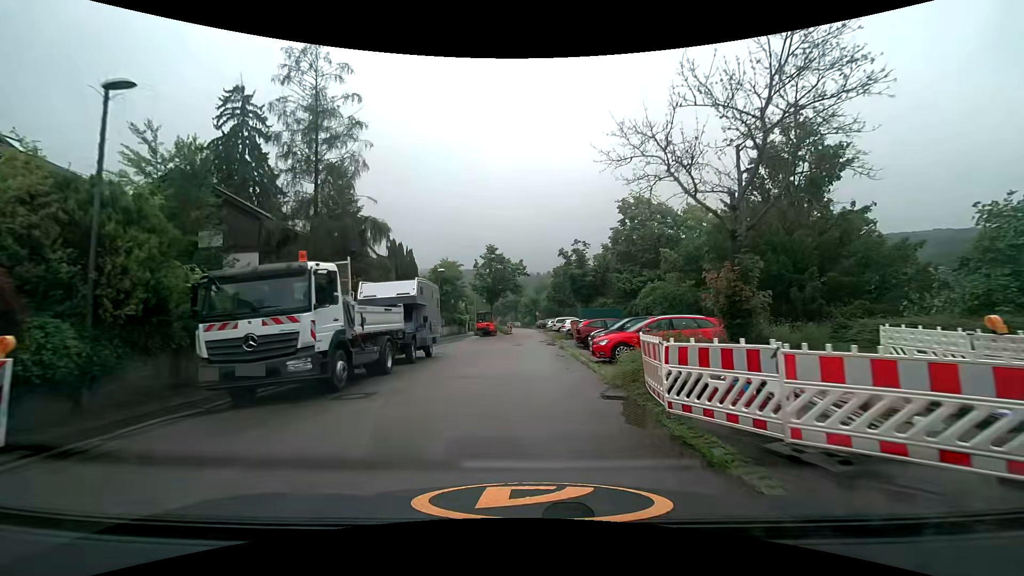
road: residential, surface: asphalt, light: Day
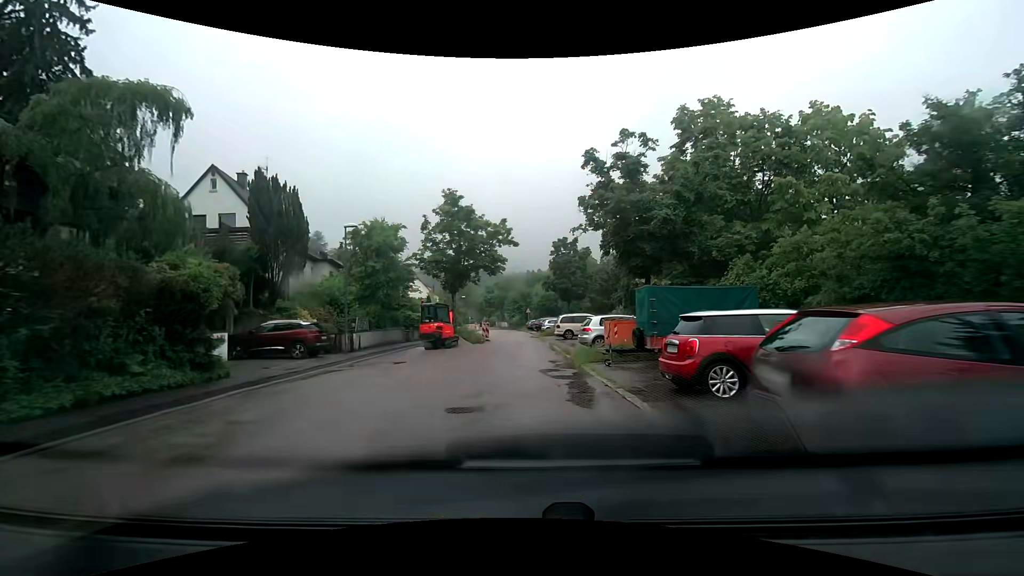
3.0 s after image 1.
(+0.4, +21.7) m; +2°
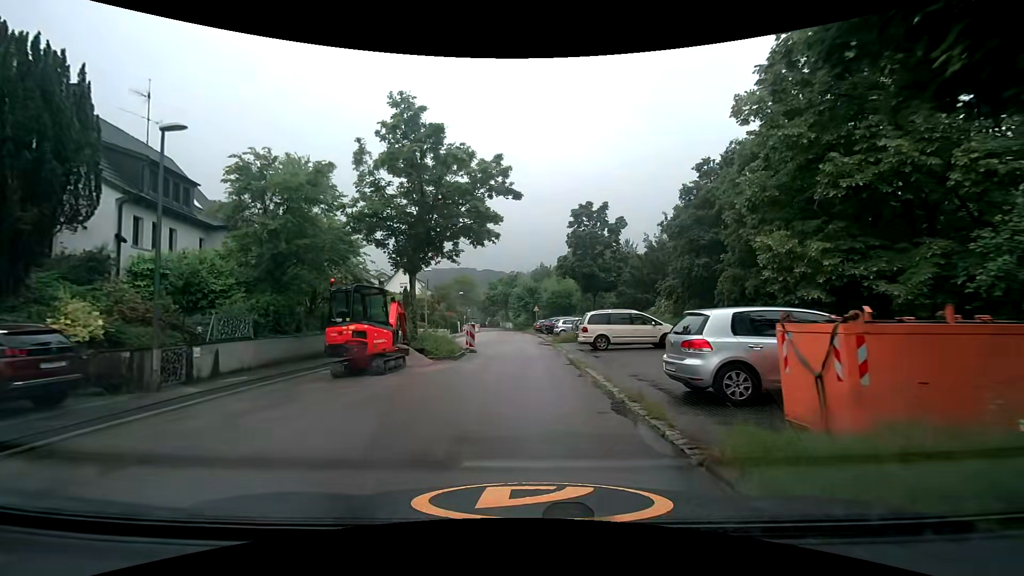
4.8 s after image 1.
(0.0, +12.9) m; -1°
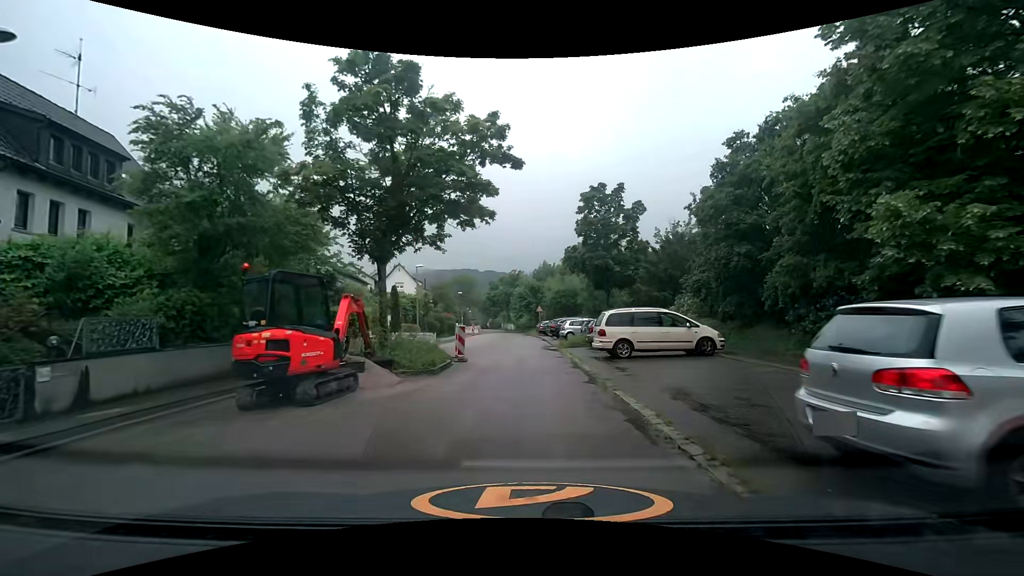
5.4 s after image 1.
(0.0, +4.3) m; 0°
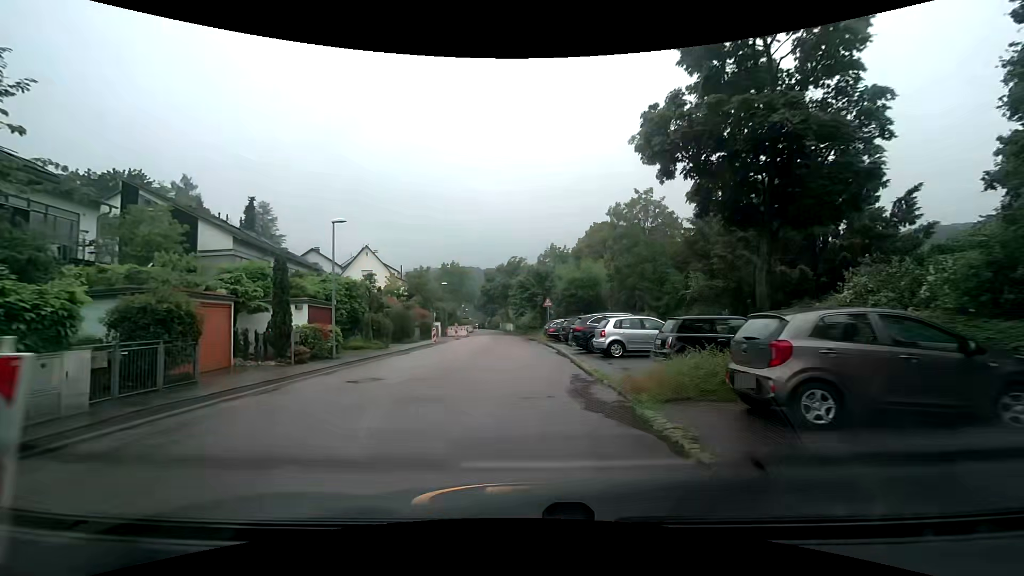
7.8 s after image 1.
(-0.1, +17.4) m; +1°
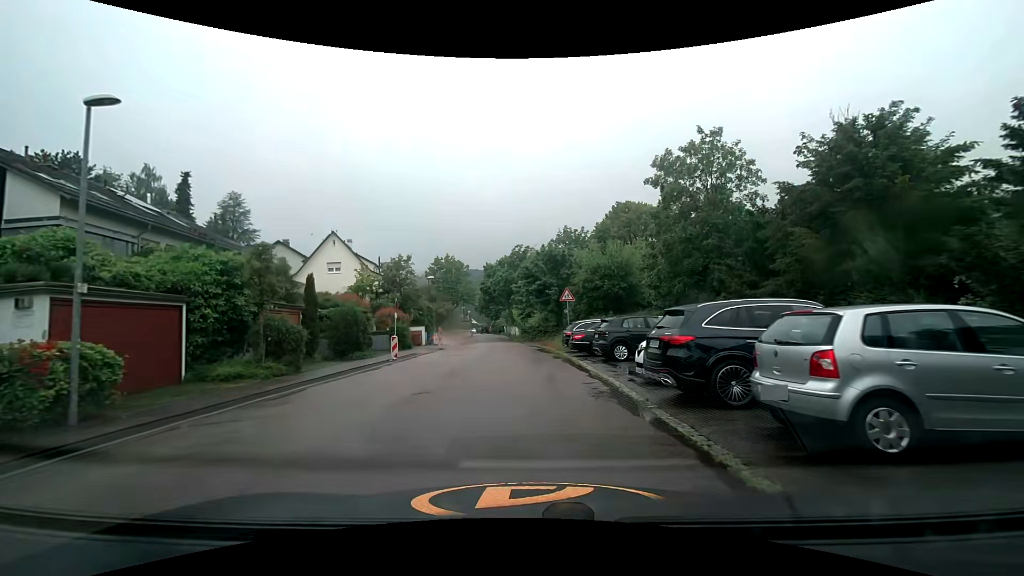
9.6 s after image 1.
(-0.6, +12.8) m; -1°
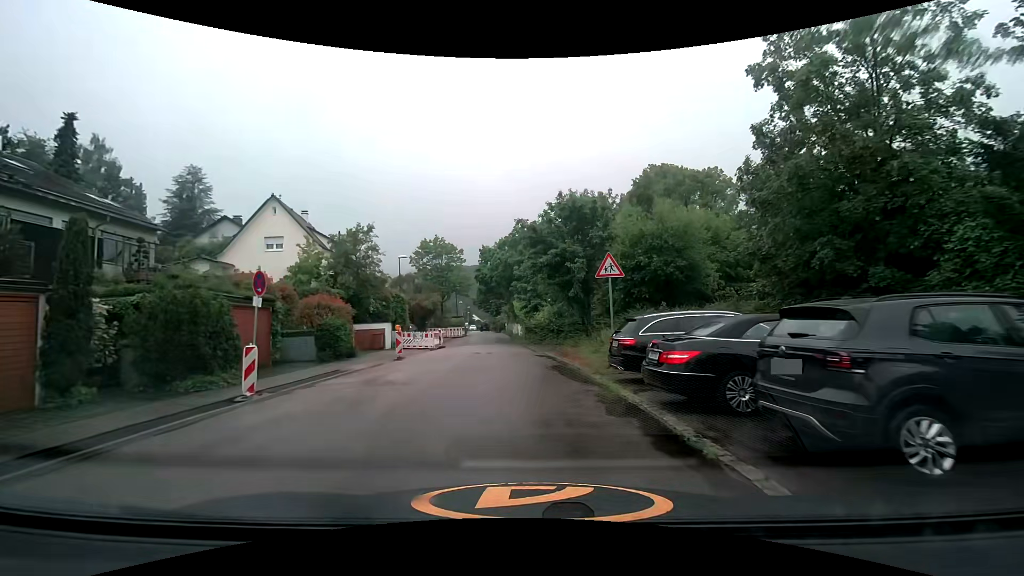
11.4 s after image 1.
(-0.5, +12.8) m; -3°
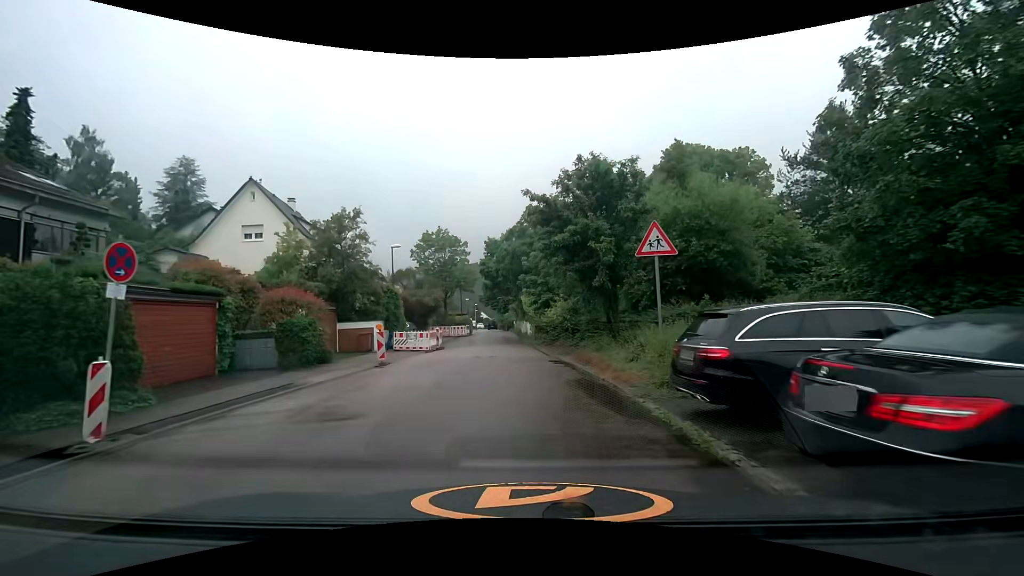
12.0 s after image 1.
(0.0, +4.3) m; 0°
